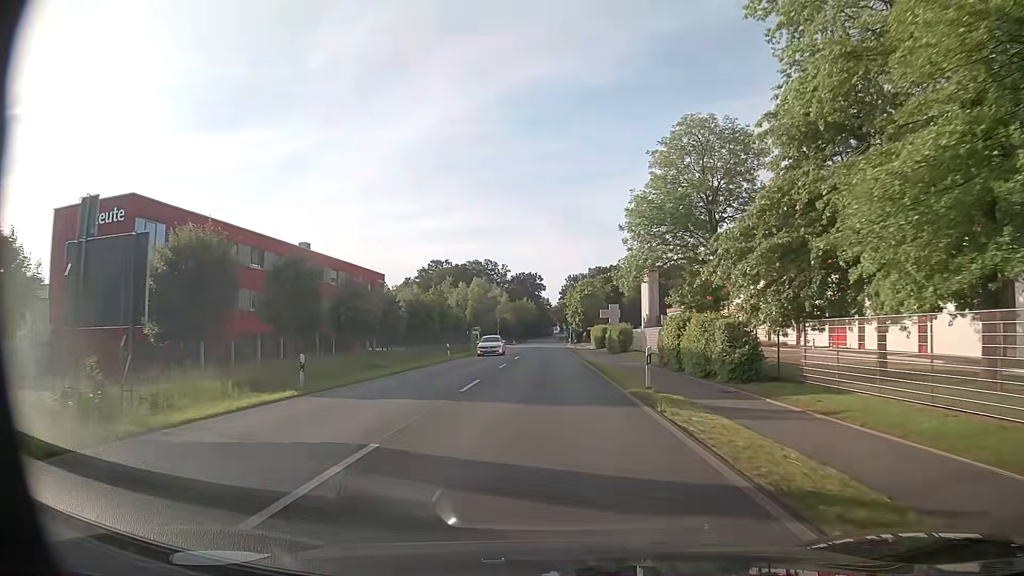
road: secondary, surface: asphalt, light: Day
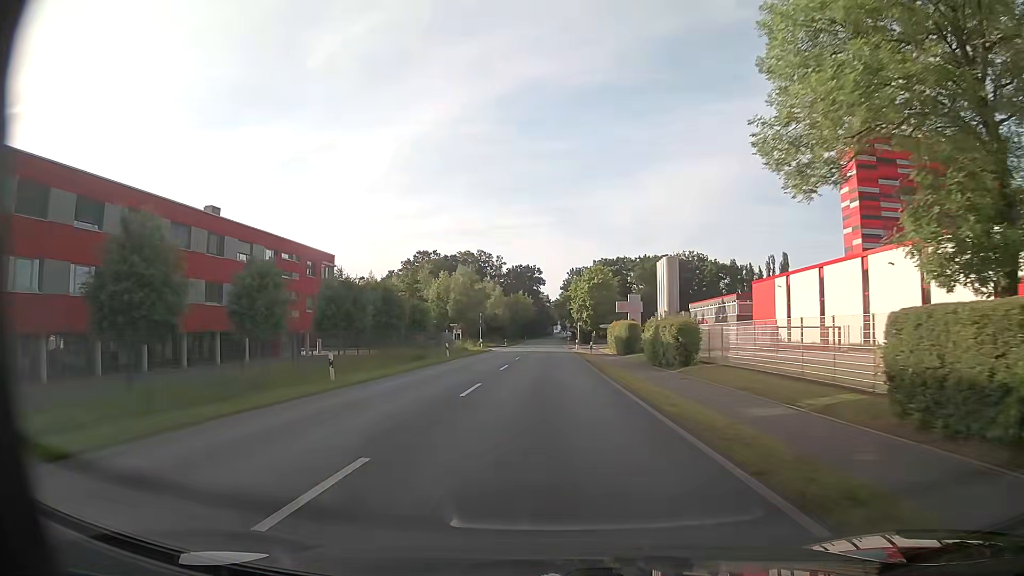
(0.0, +24.8) m; 0°
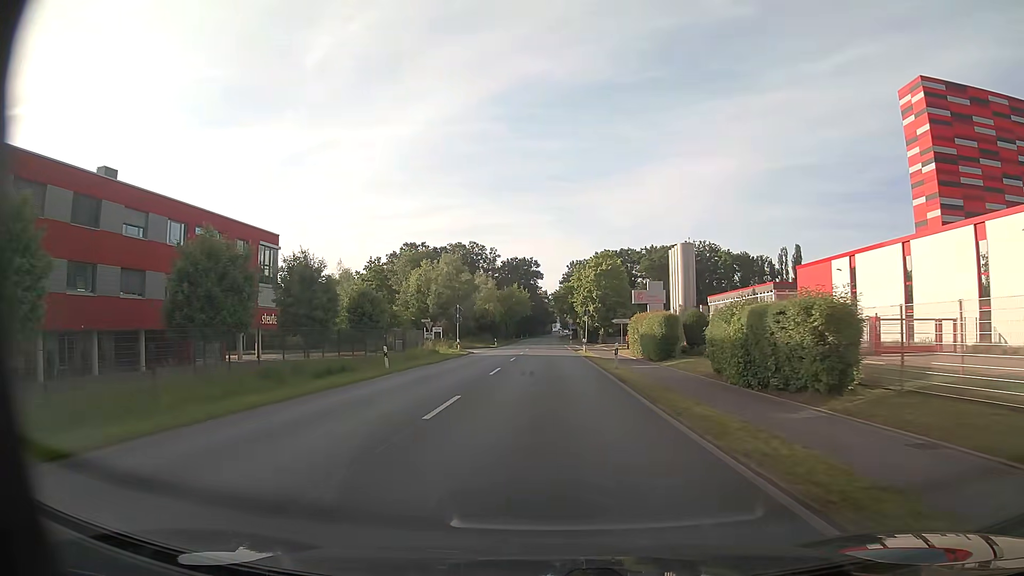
(+0.1, +16.7) m; 0°
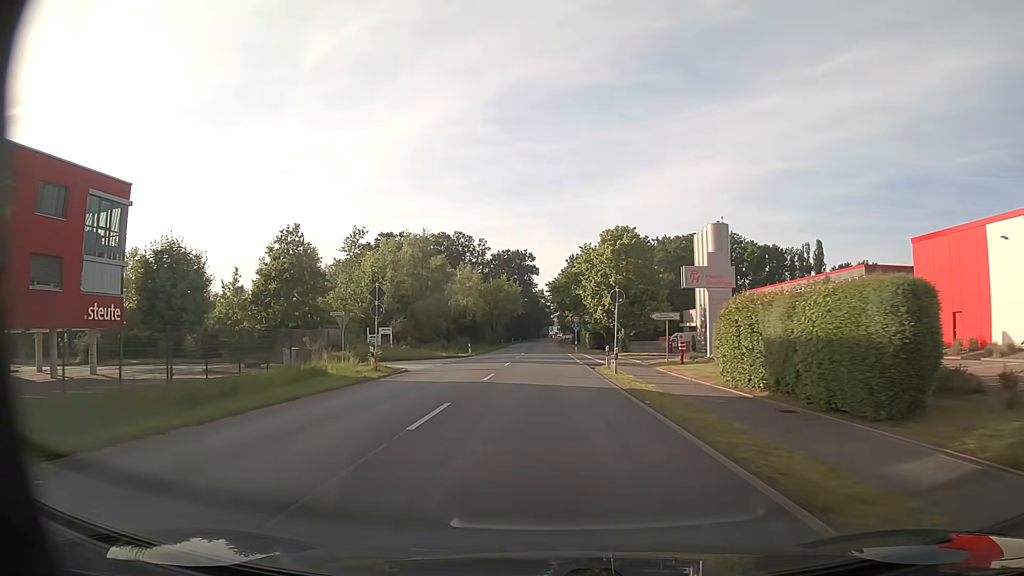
(+0.1, +24.8) m; 0°
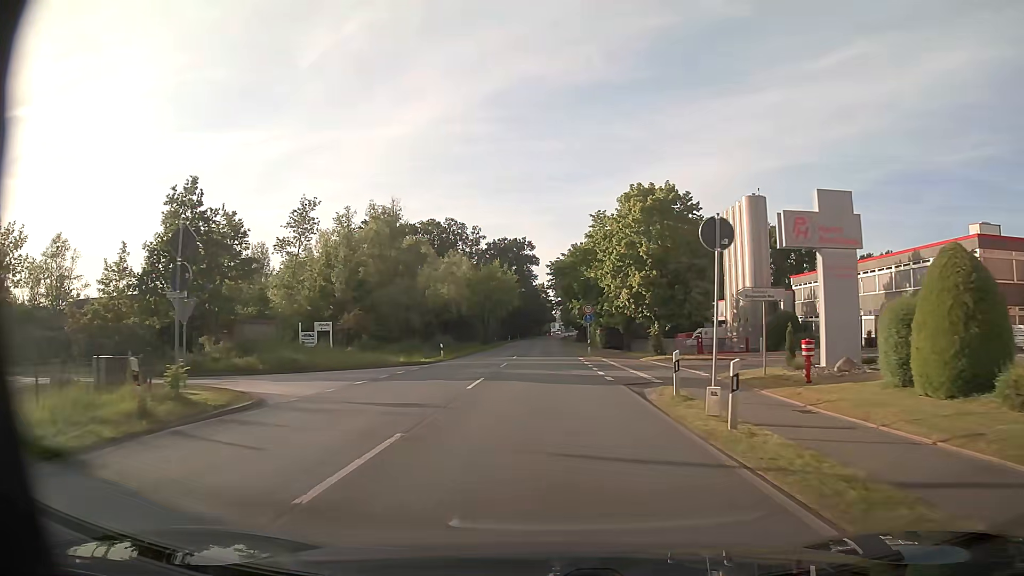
(0.0, +16.5) m; 0°
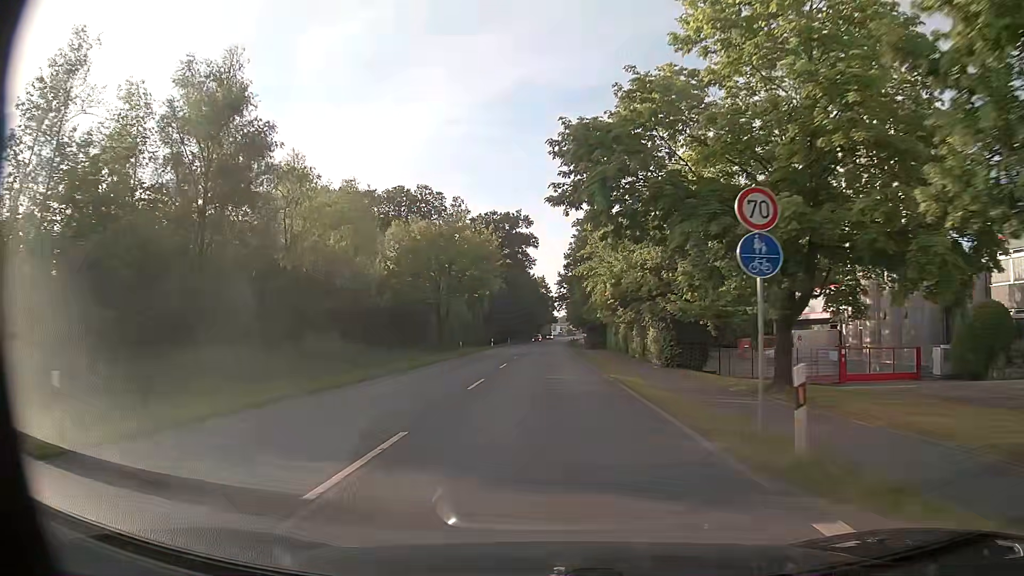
(-0.1, +36.0) m; 0°
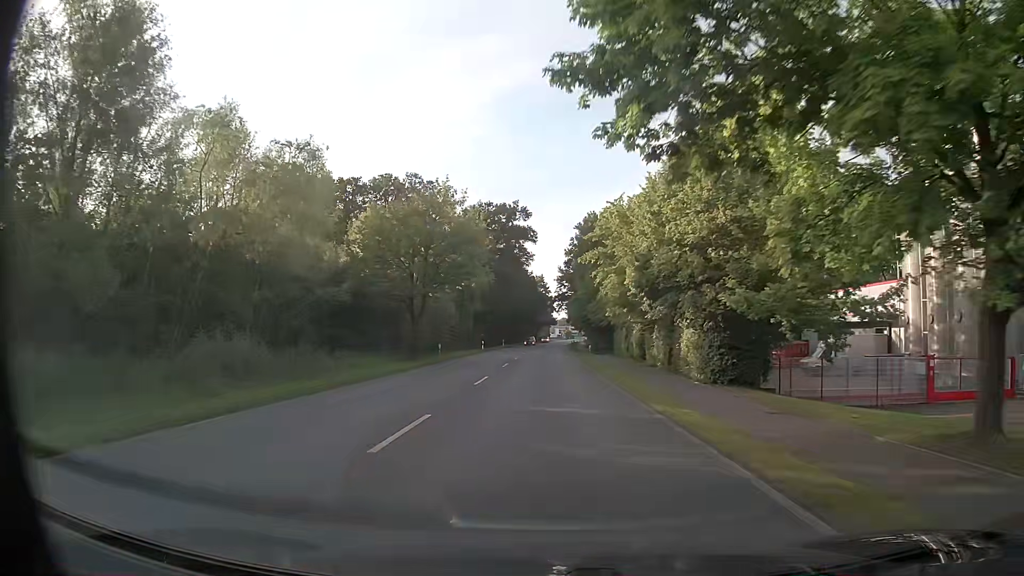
(0.0, +9.7) m; 0°
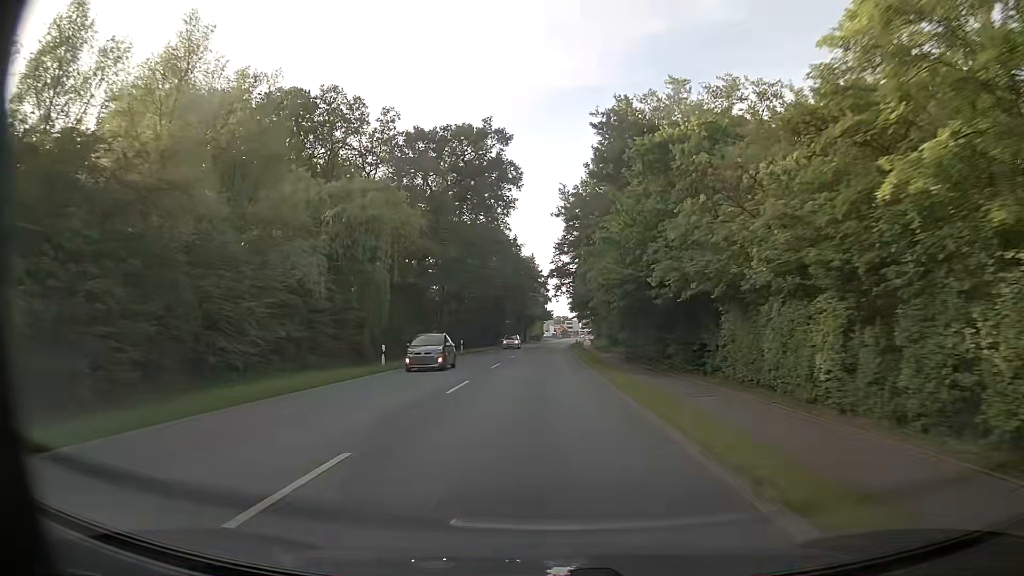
(+0.2, +40.3) m; 0°
